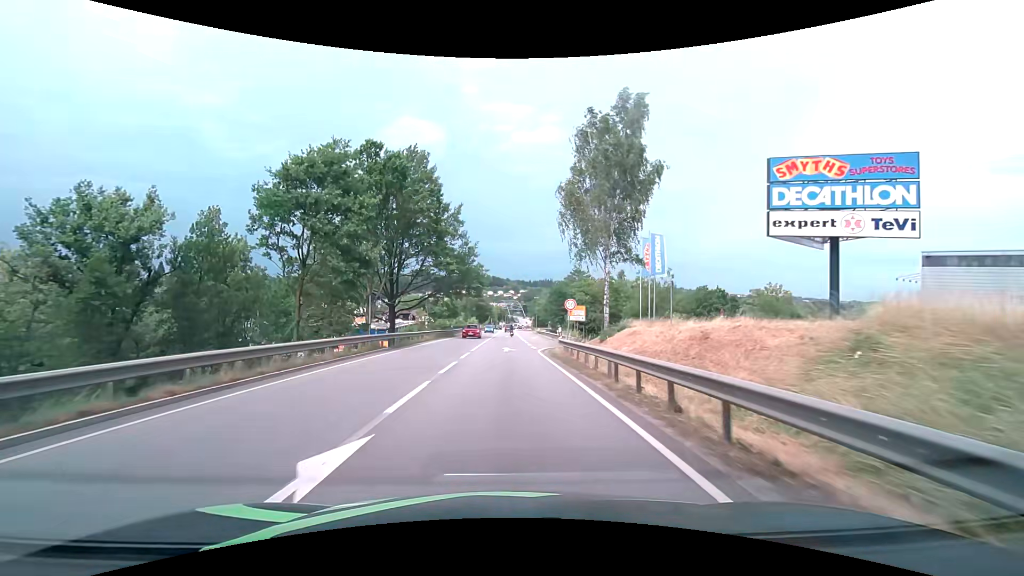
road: primary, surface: asphalt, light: Day
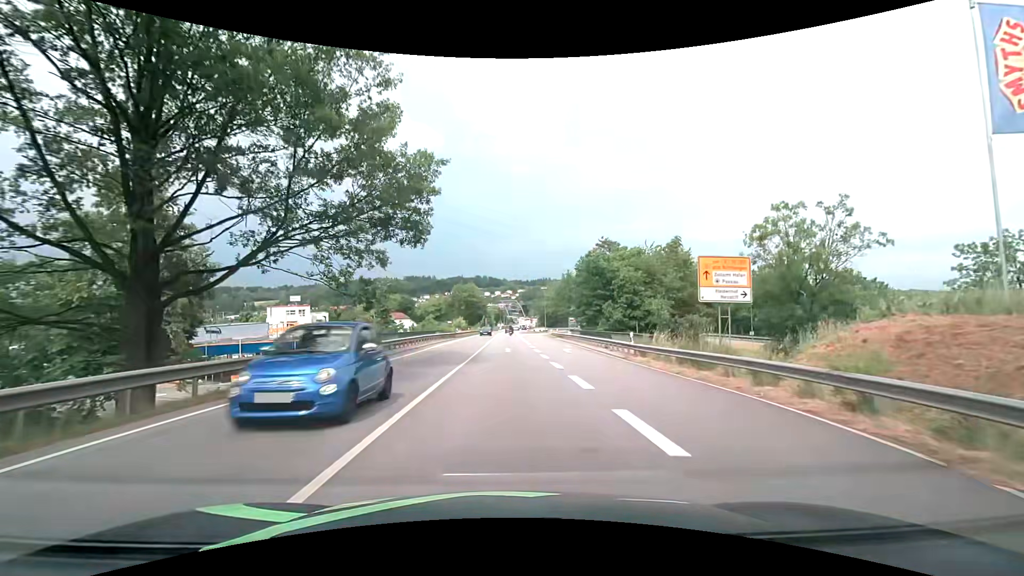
(-0.1, +37.3) m; 0°
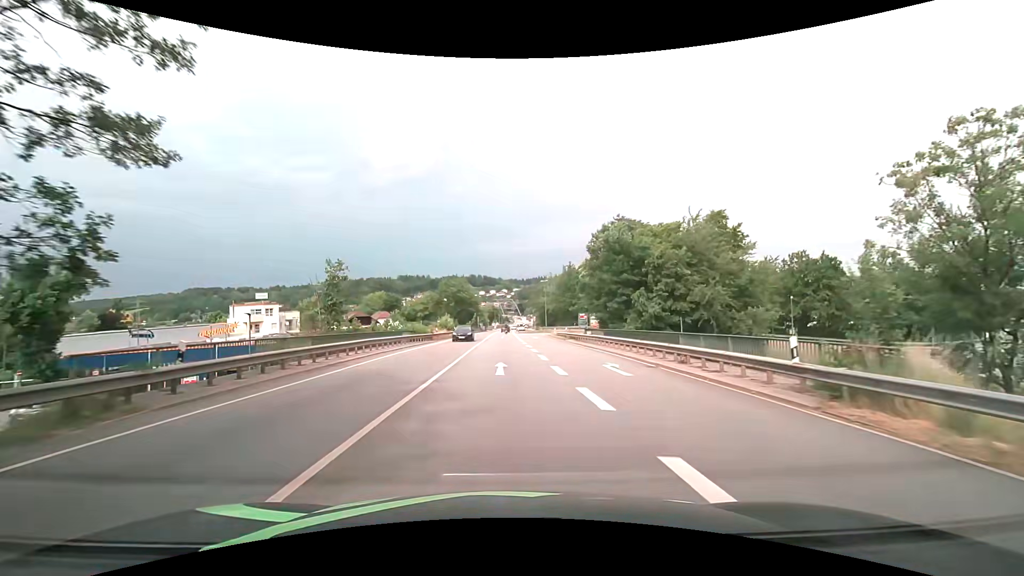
(0.0, +15.3) m; +1°
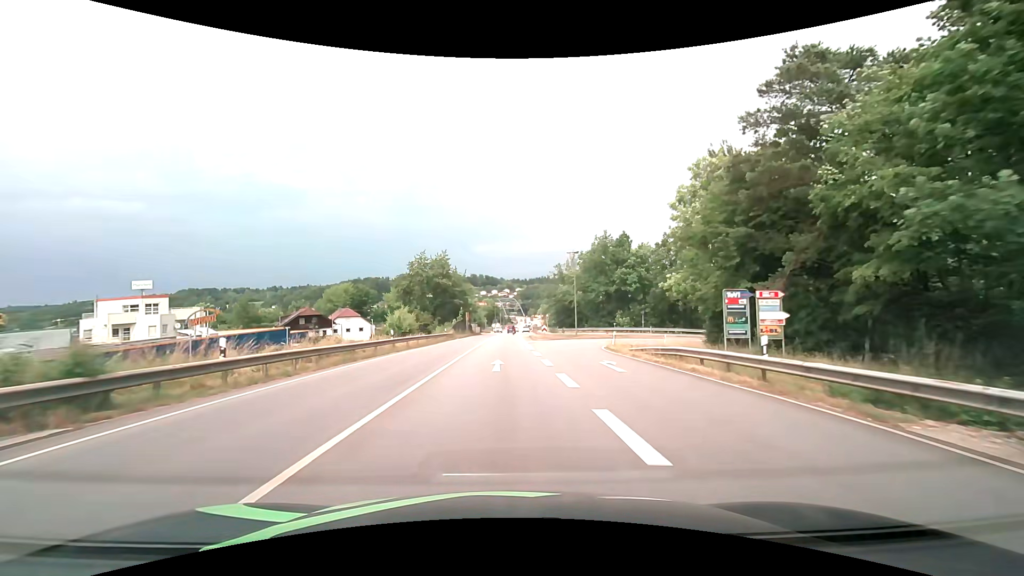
(-0.3, +39.4) m; 0°
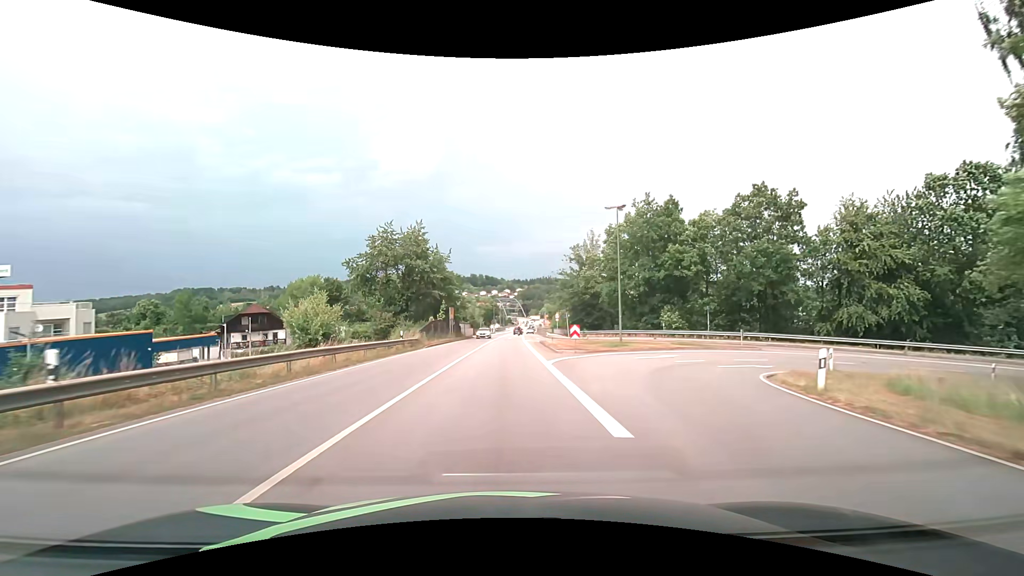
(0.0, +22.8) m; 0°
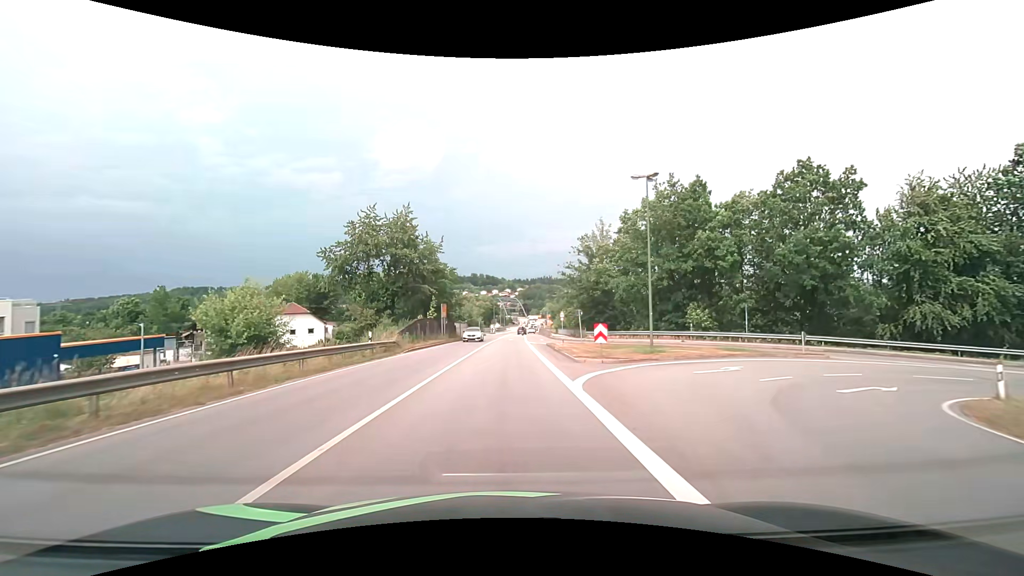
(0.0, +7.4) m; 0°
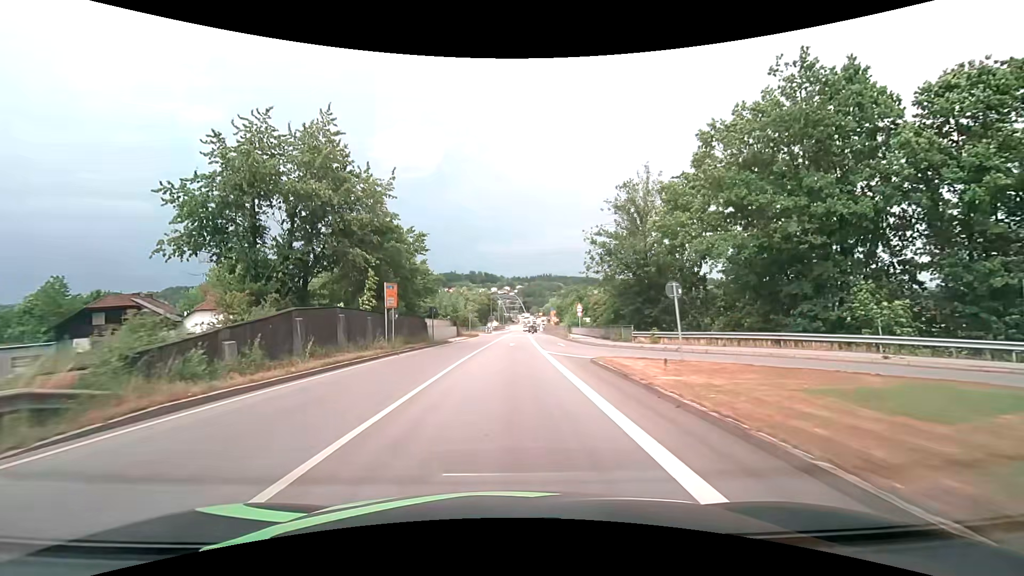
(0.0, +21.8) m; 0°
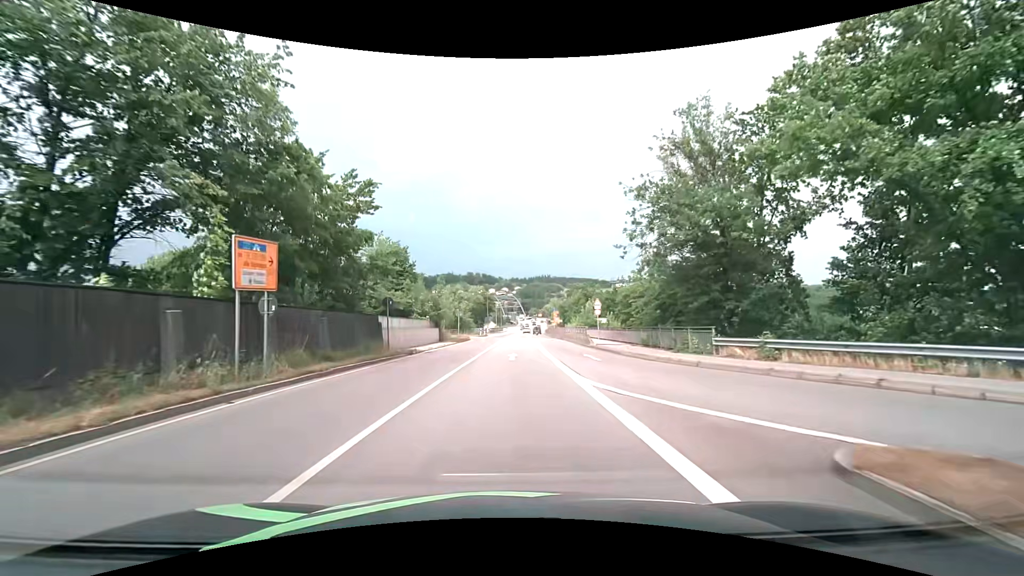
(0.0, +14.2) m; 0°
(0, +10) (0, +20) (0, +30) (+1, +40) (+1, +50) (+1, +60) (+2, +70) (+3, +80) (+4, +90) (+5, +100) m
